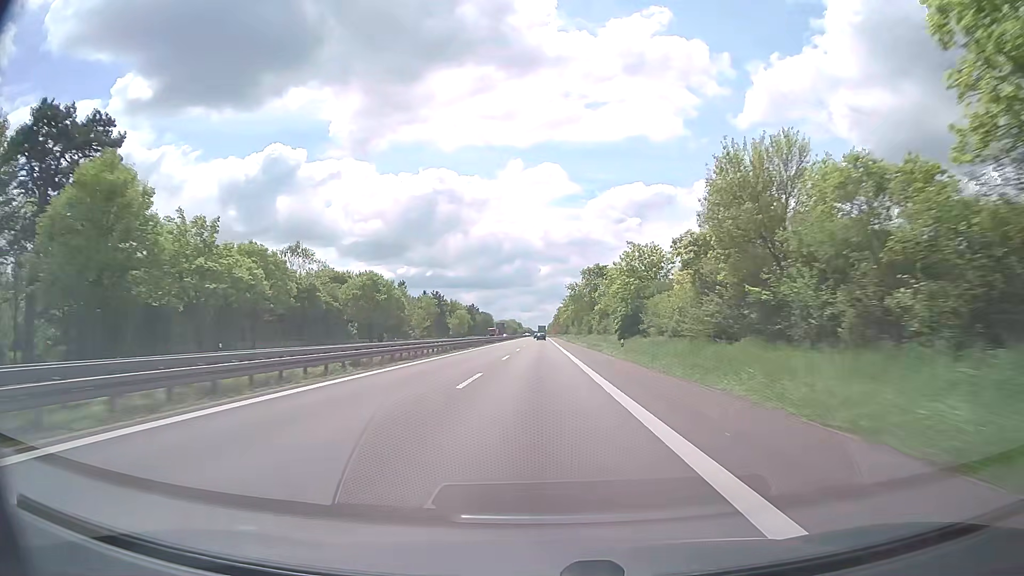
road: trunk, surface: asphalt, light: Day
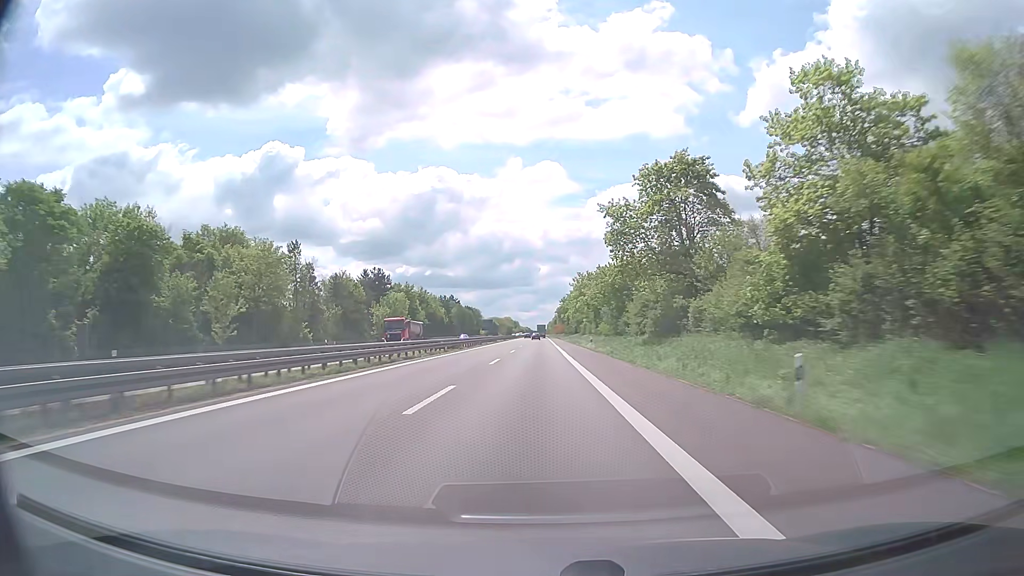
(+0.2, +77.8) m; 0°
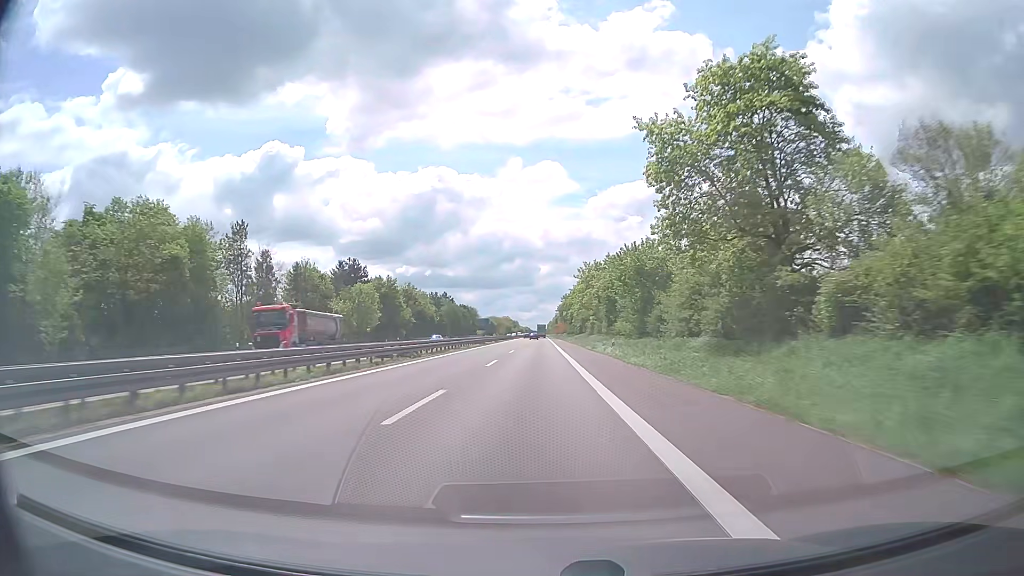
(0.0, +19.4) m; 0°
(0, +10) (0, +20) (0, +30) (0, +40) (0, +50) (0, +60) (0, +70) (0, +80) (0, +90) (0, +100) m
